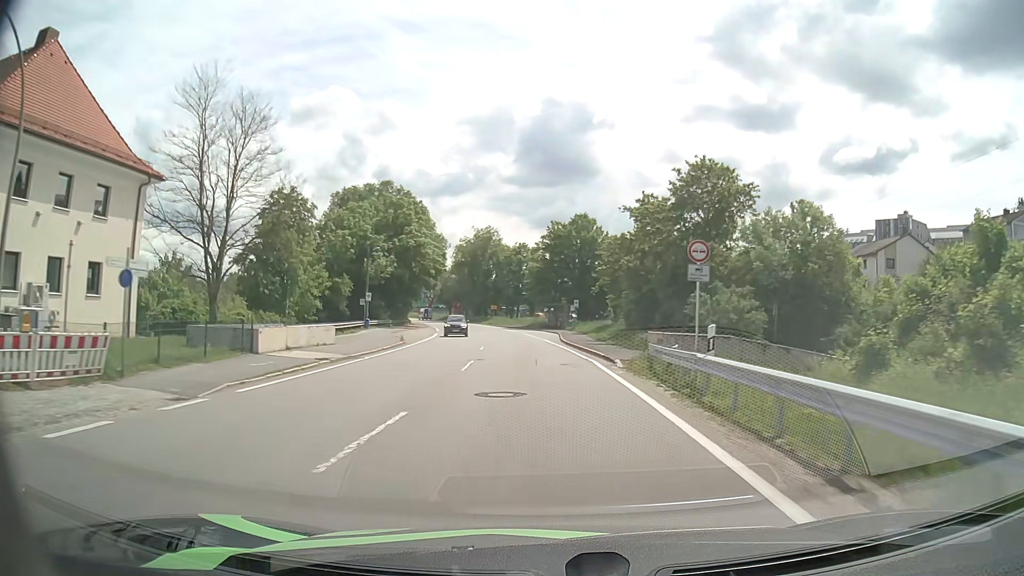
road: primary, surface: asphalt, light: Day
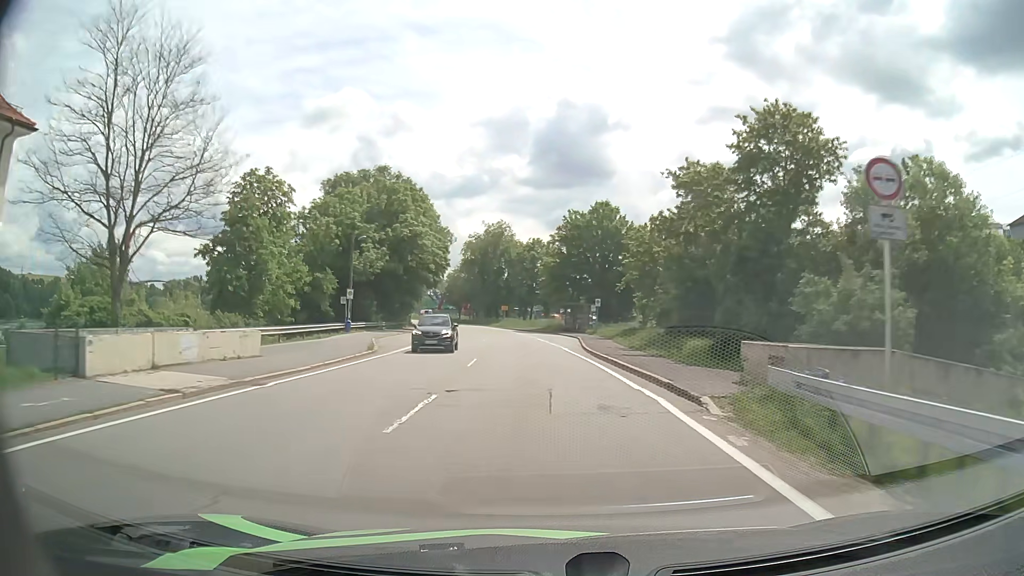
(-0.1, +9.8) m; -1°
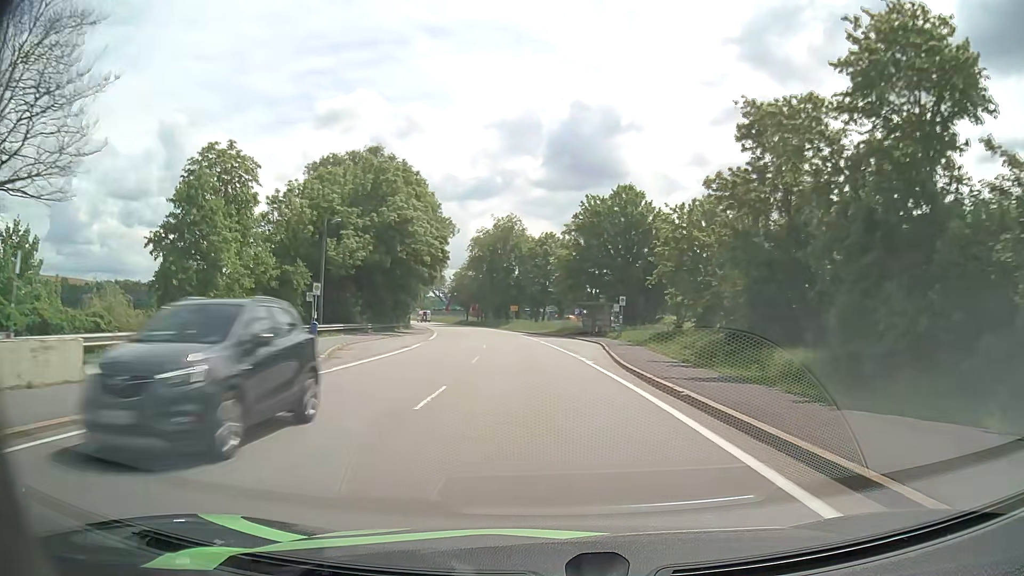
(-0.1, +9.8) m; -1°
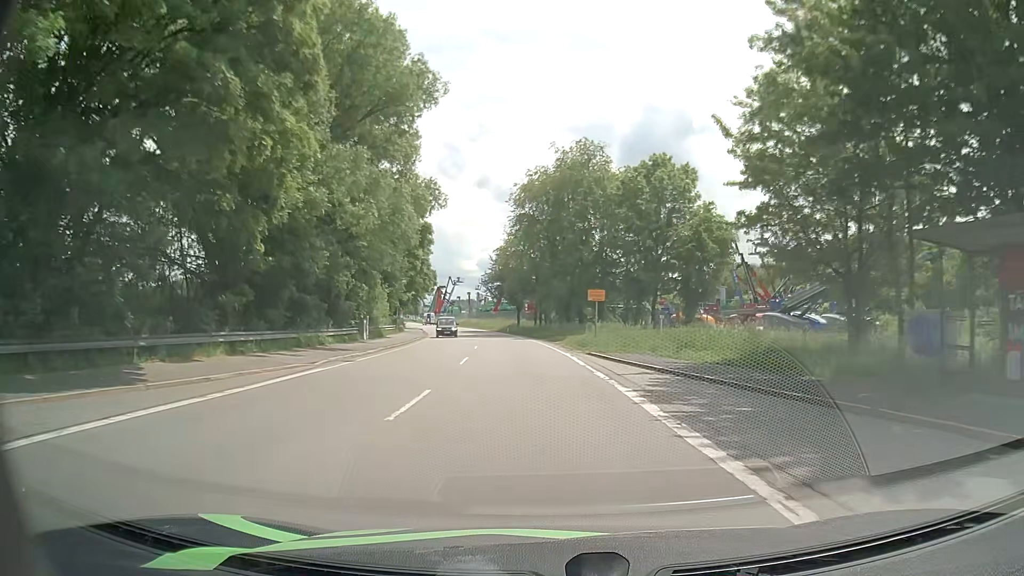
(-2.6, +49.6) m; -6°
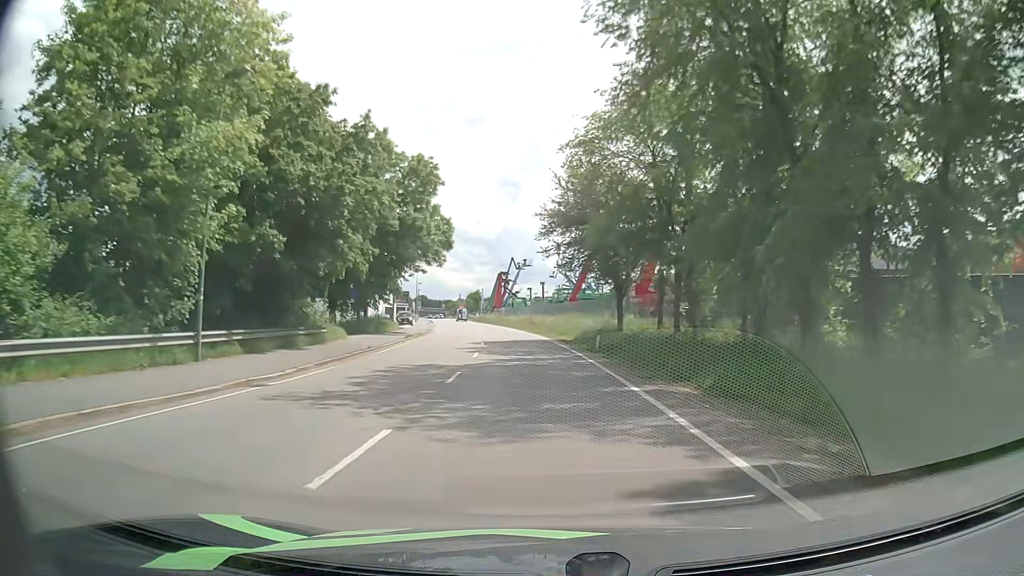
(-3.0, +46.9) m; -7°
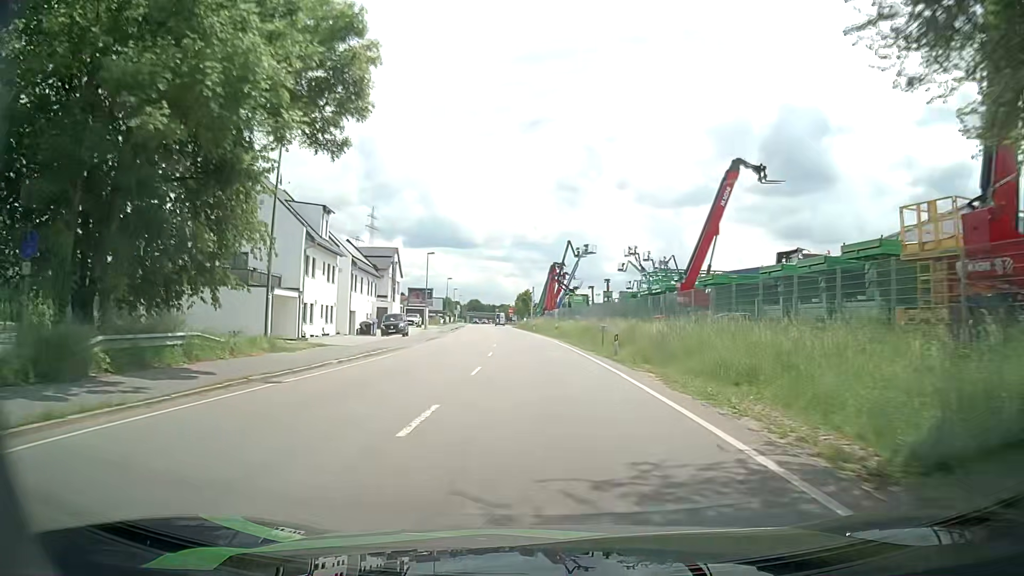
(-1.6, +33.5) m; -5°
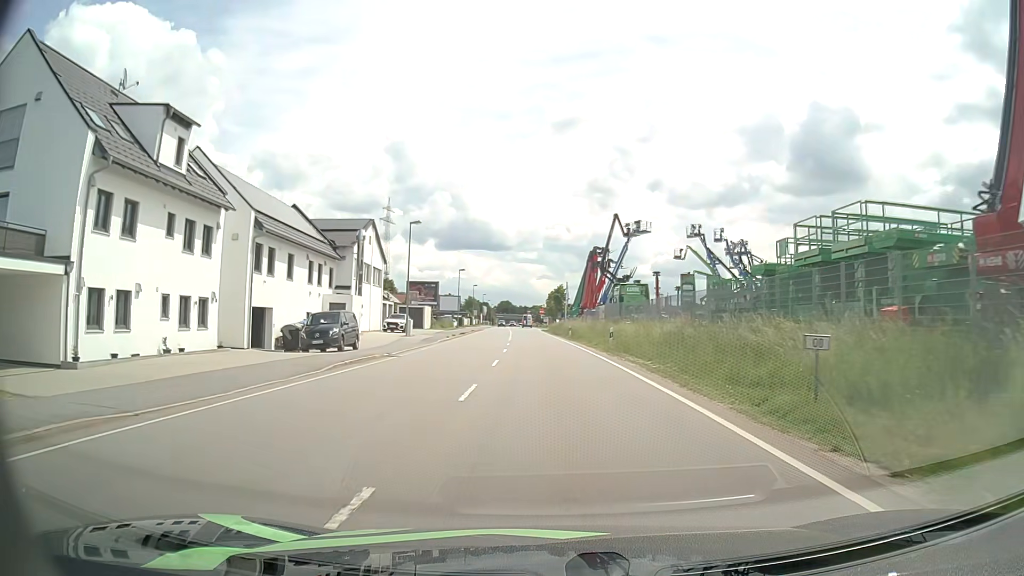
(-0.5, +23.5) m; -3°
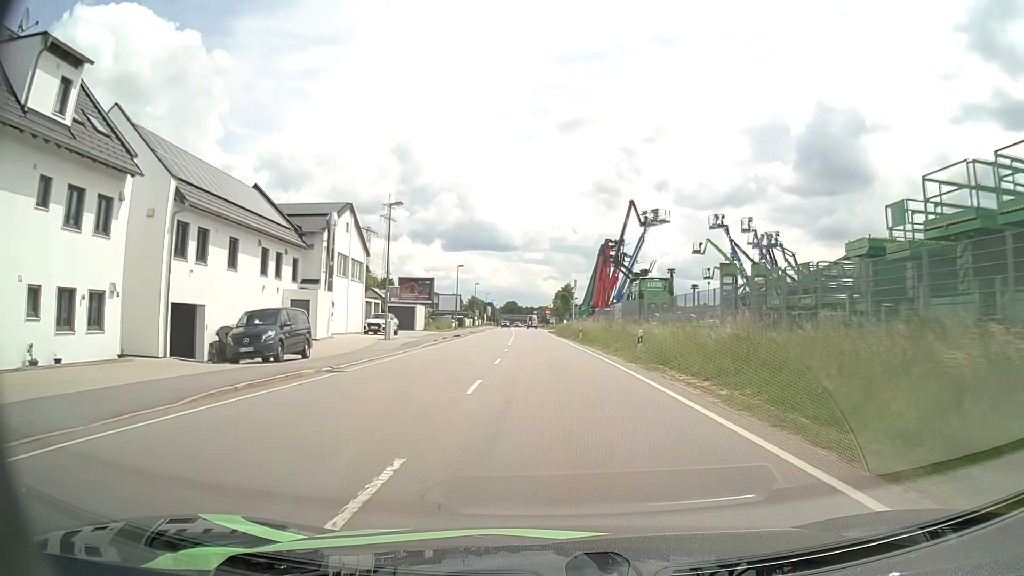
(0.0, +7.9) m; 0°
(0, +10) (0, +20) (-1, +30) (-1, +40) (-1, +50) (-1, +60) (-2, +70) (-2, +80) (-2, +90) (-3, +100) m
